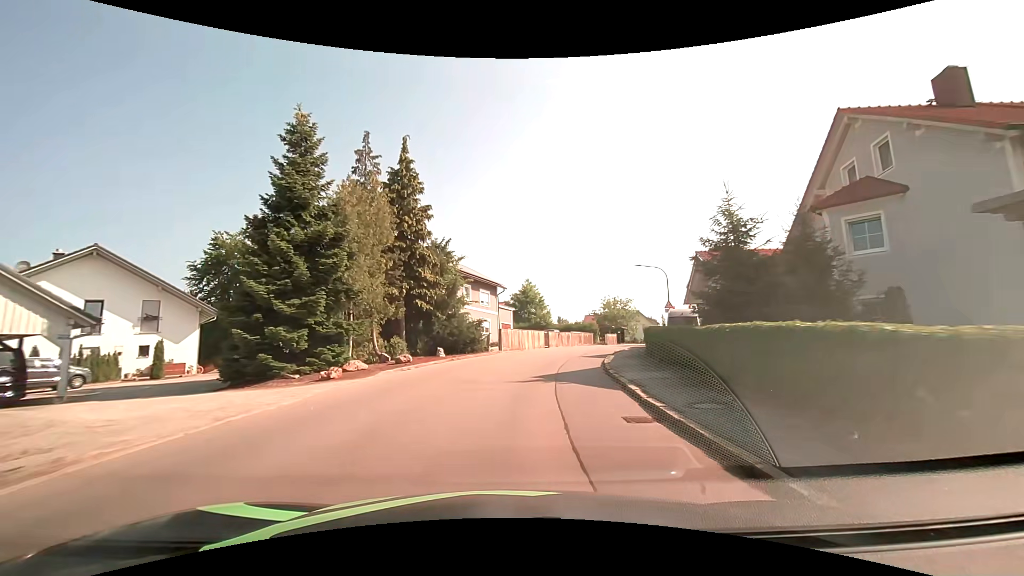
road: tertiary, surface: asphalt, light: Day
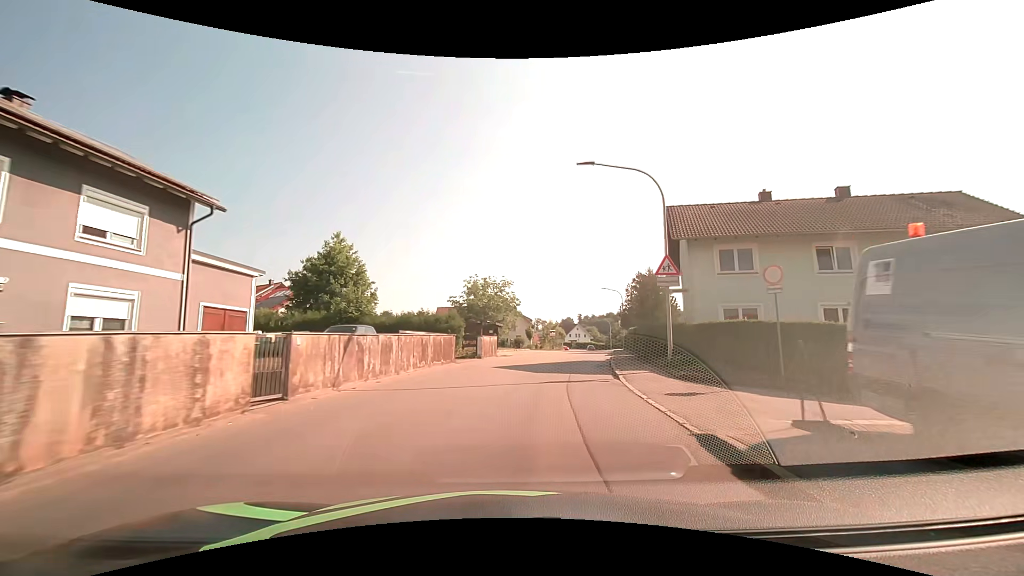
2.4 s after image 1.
(+4.1, +30.1) m; +17°
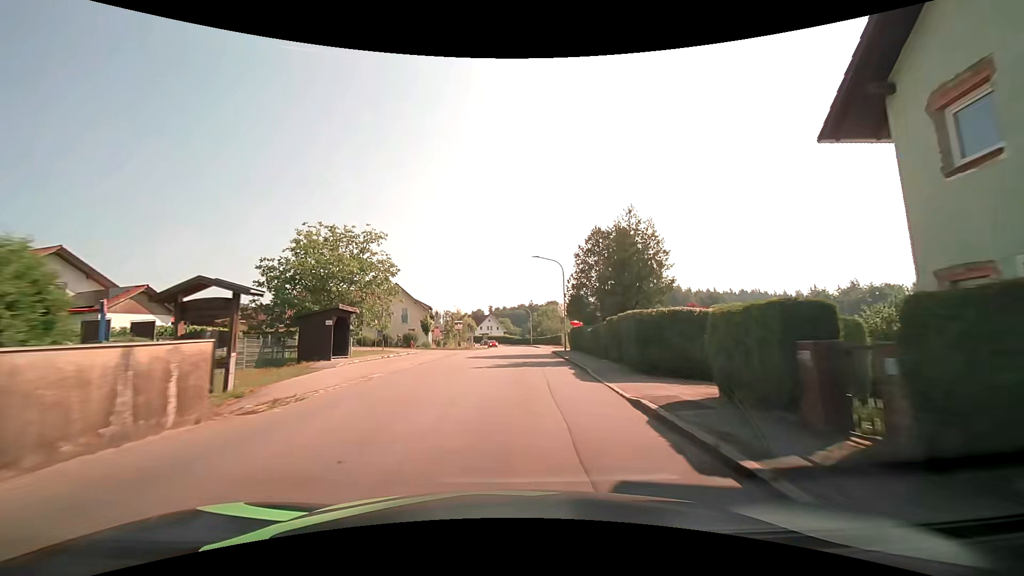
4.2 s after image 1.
(+2.1, +22.9) m; +9°
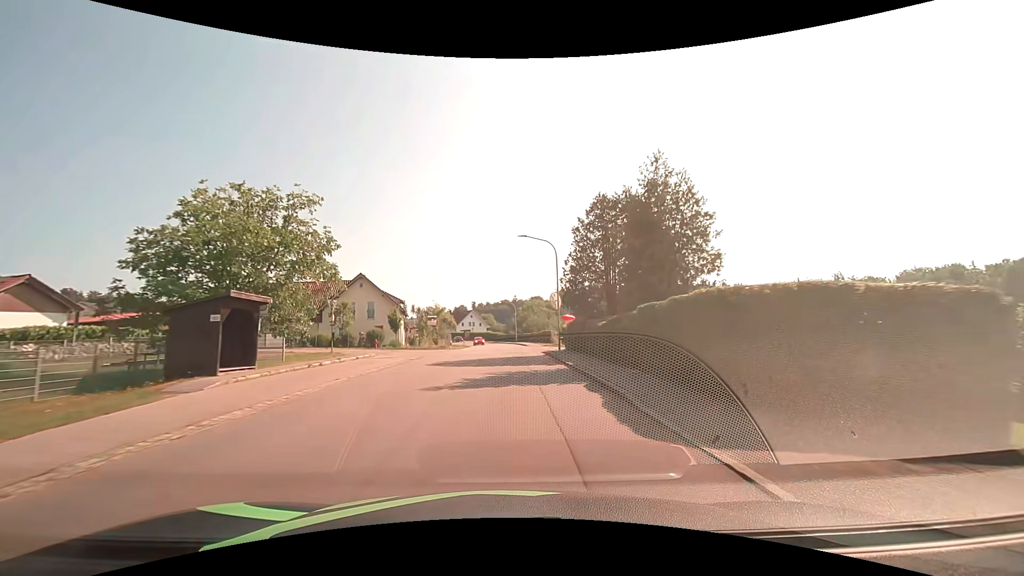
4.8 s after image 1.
(+0.2, +7.8) m; +3°
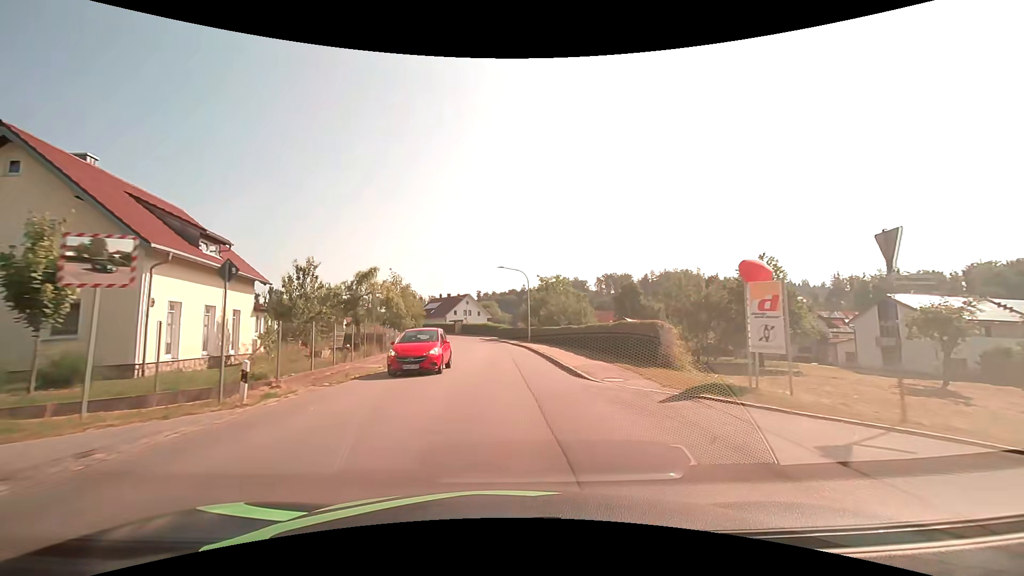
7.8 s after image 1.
(-0.2, +38.9) m; -2°
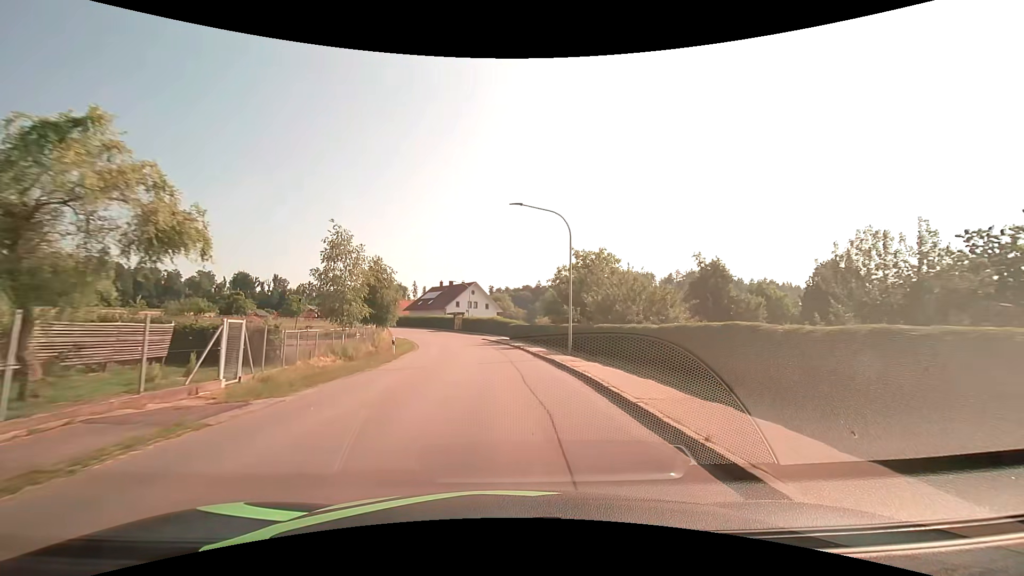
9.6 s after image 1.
(-0.2, +23.3) m; -1°
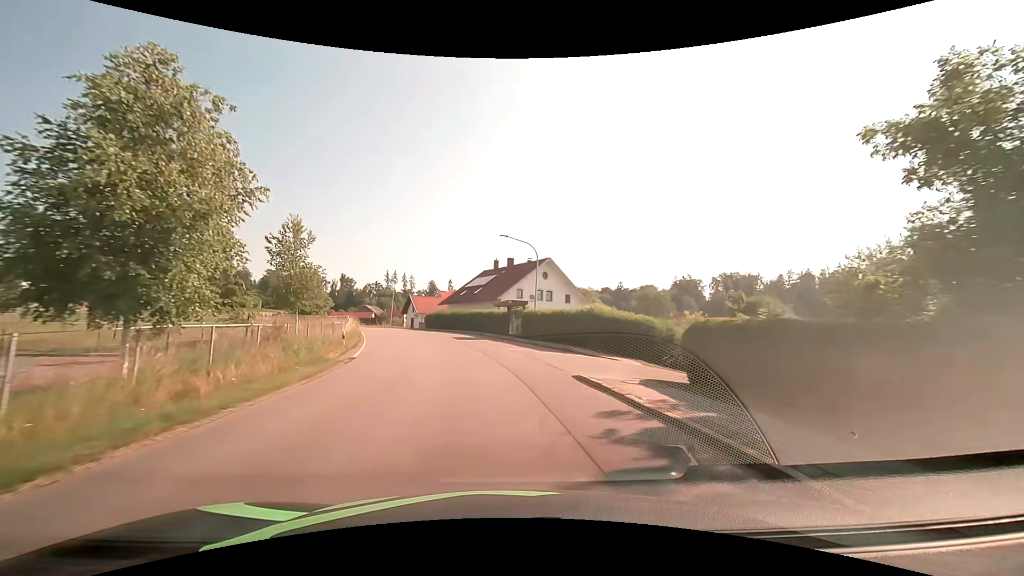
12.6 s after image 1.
(-2.1, +38.4) m; -8°
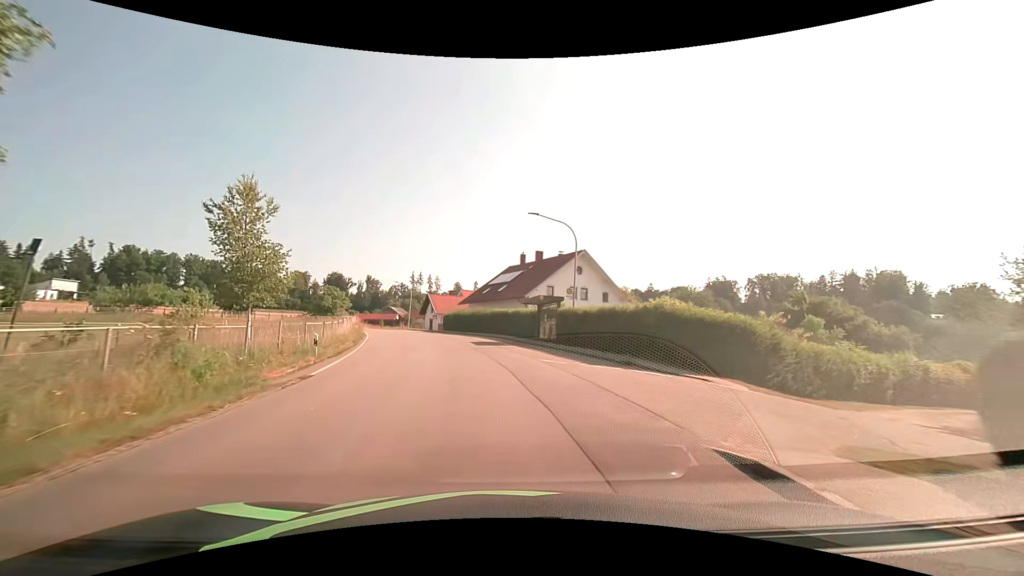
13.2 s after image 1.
(-0.2, +7.6) m; -3°
(0, +10) (-1, +20) (-3, +30) (-6, +39) (-9, +49) (-12, +59) (-15, +68) (-19, +77) (-22, +87) (-26, +96) m
